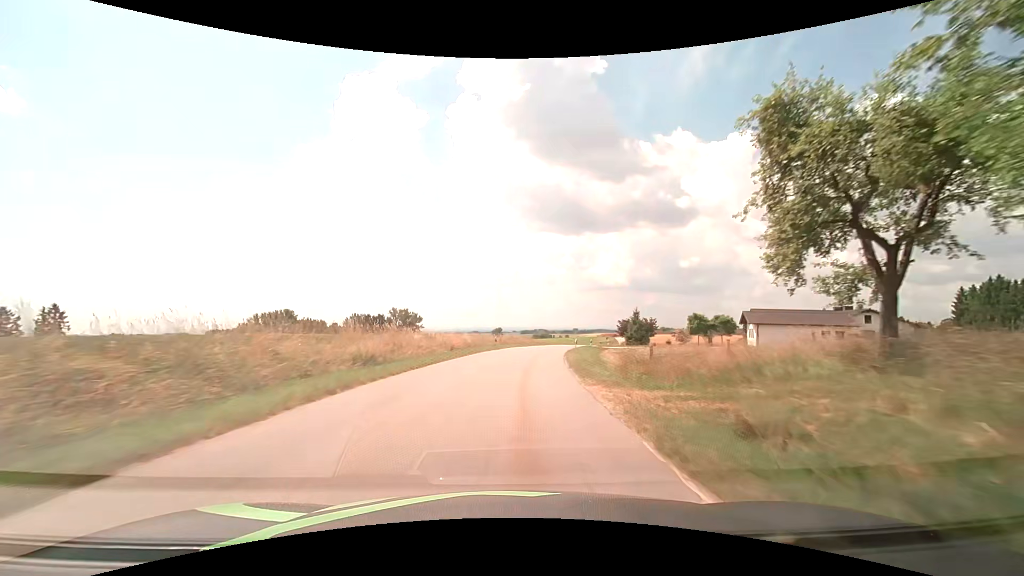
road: tertiary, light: Day
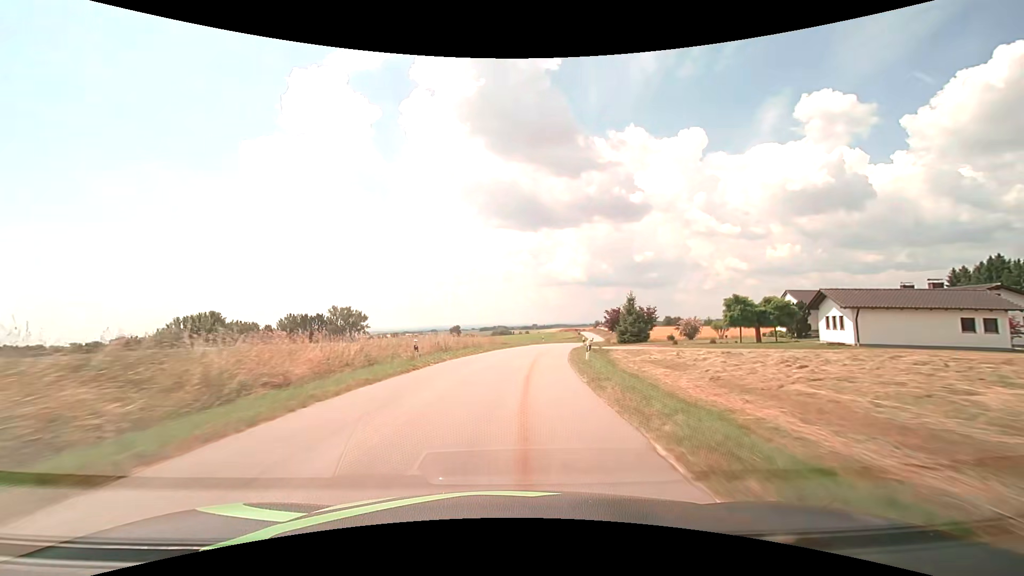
(+1.0, +22.9) m; +4°
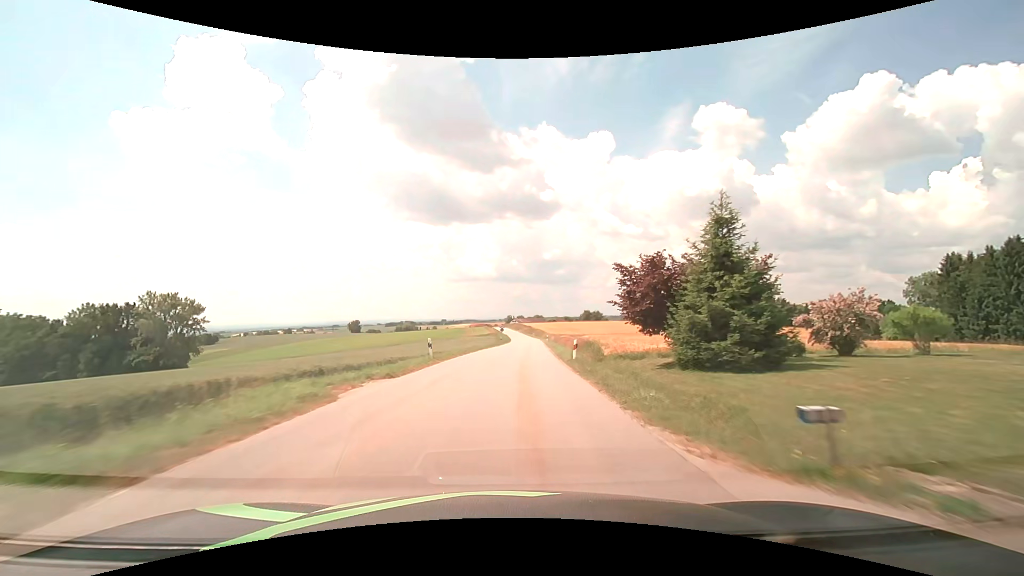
(+4.4, +46.1) m; +11°
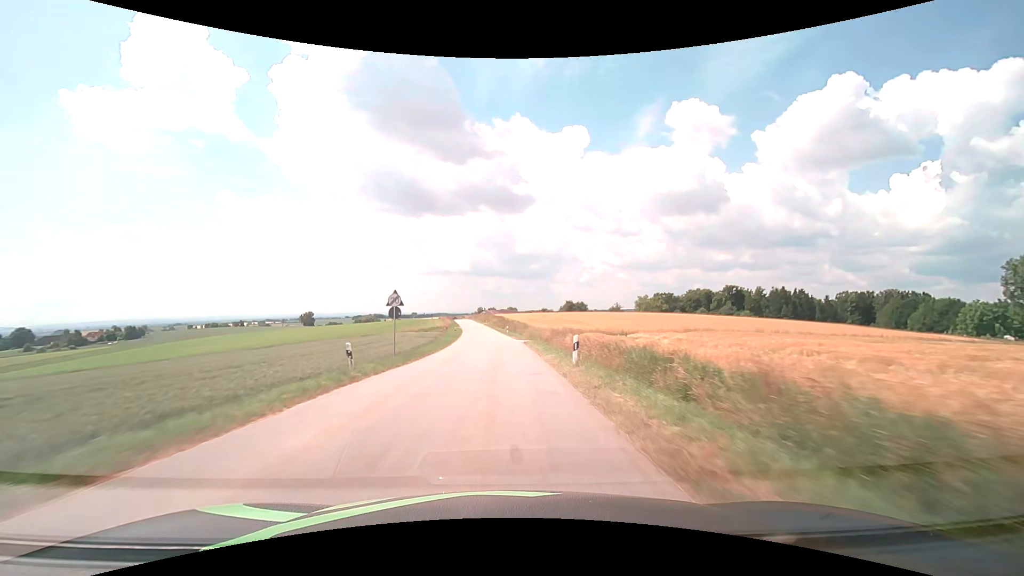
(+3.1, +58.8) m; +3°
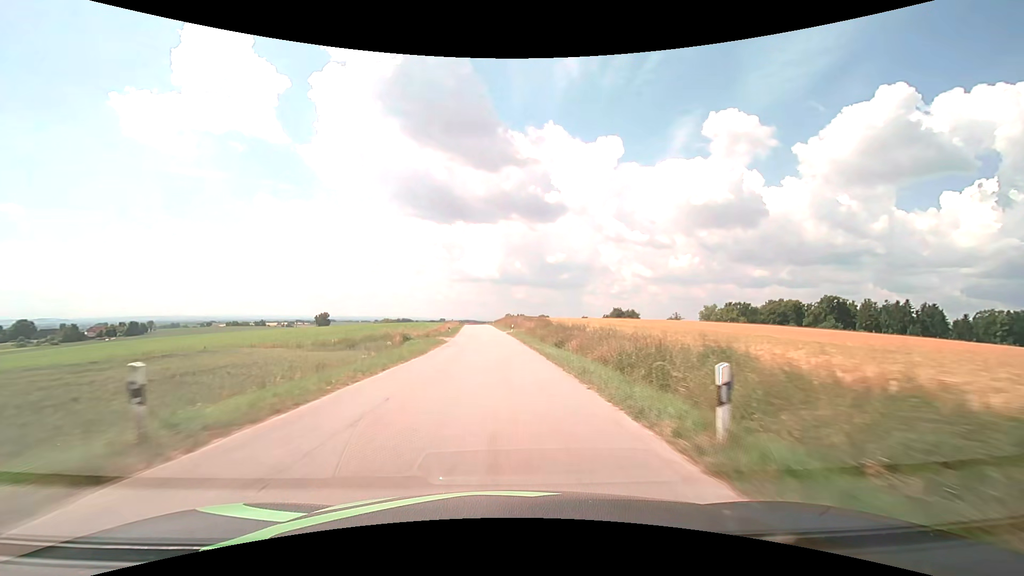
(-1.9, +59.2) m; -3°
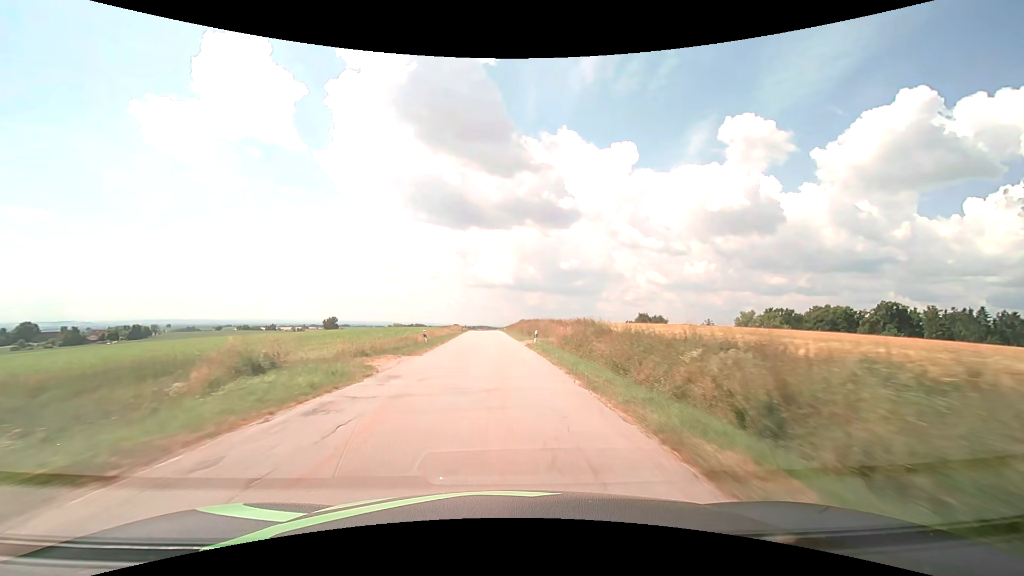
(-0.3, +23.4) m; -2°
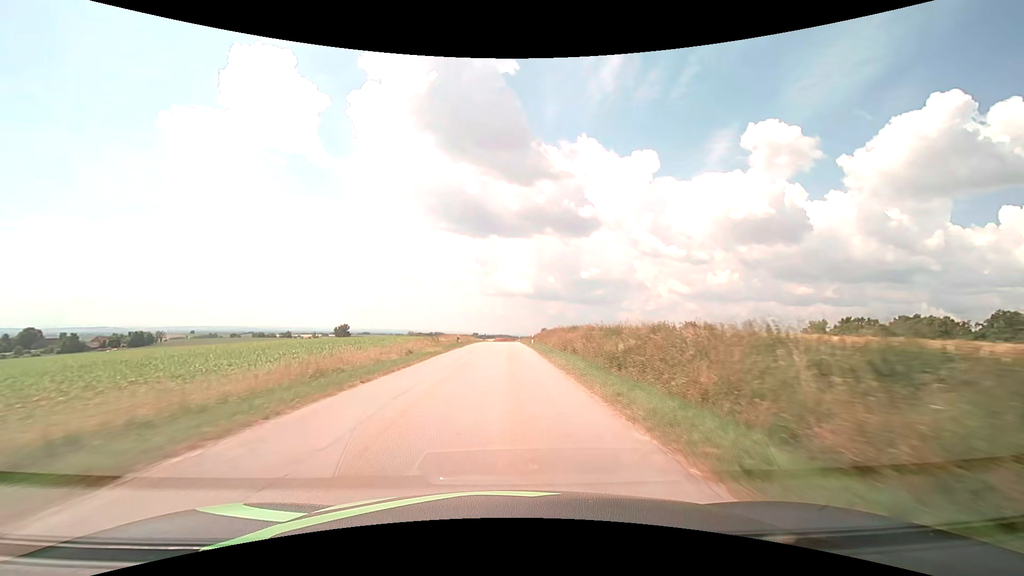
(-0.7, +34.9) m; -2°
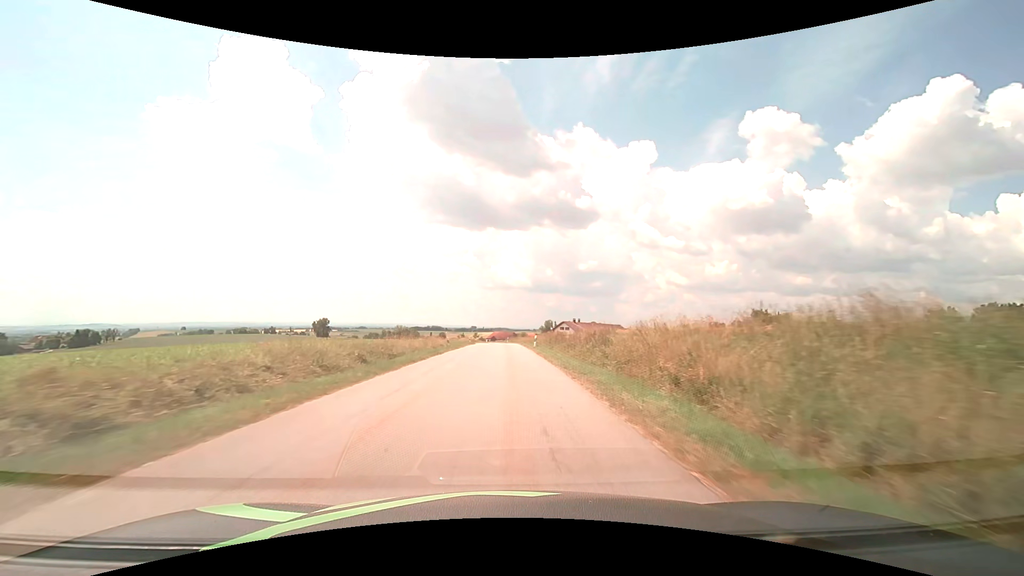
(+0.2, +57.2) m; 0°
(0, +10) (0, +20) (0, +30) (0, +40) (0, +50) (0, +60) (-1, +70) (-1, +80) (-2, +90) (-3, +100) m
